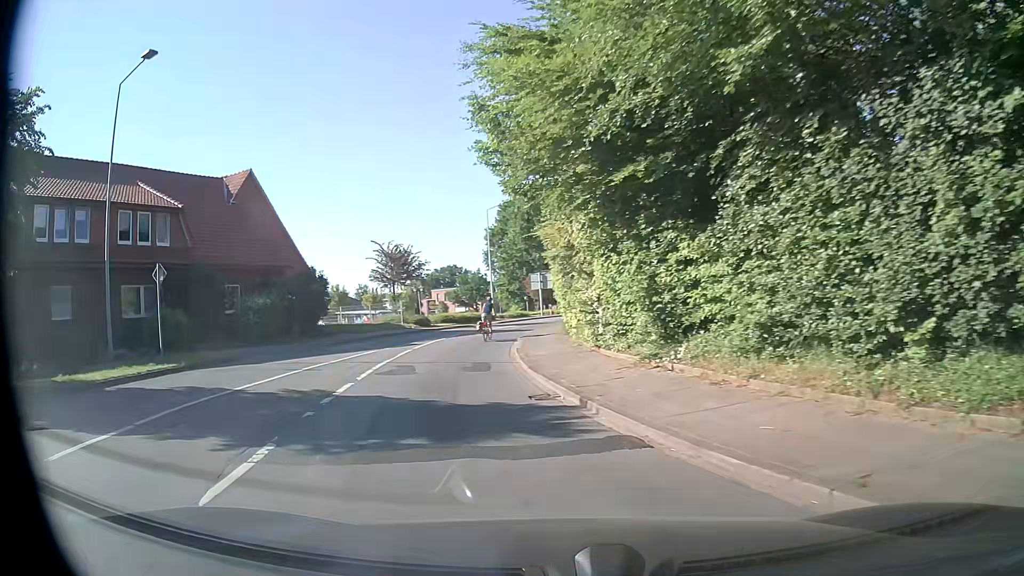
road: secondary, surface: asphalt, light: Day
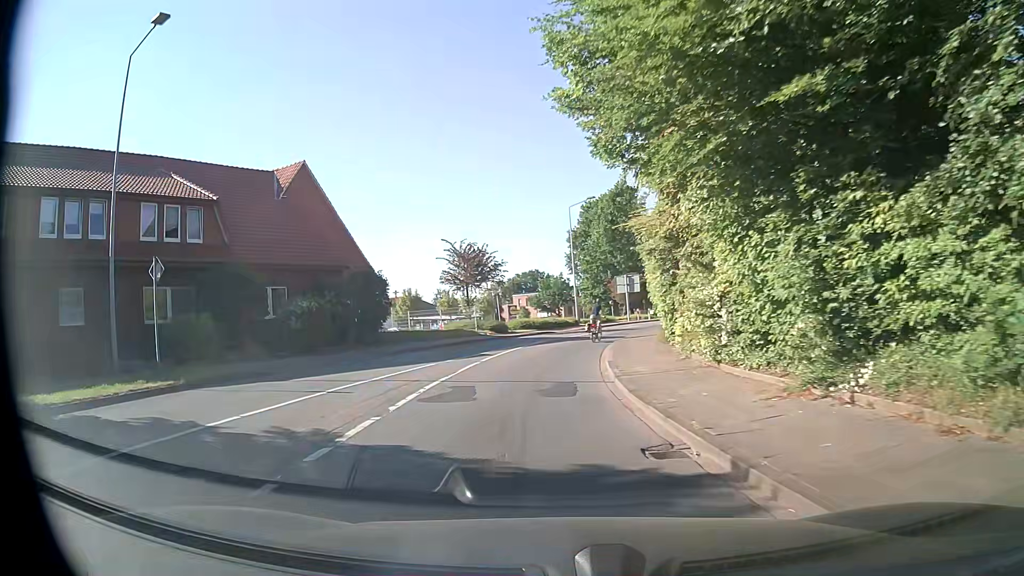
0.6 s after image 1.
(-0.2, +4.1) m; -7°
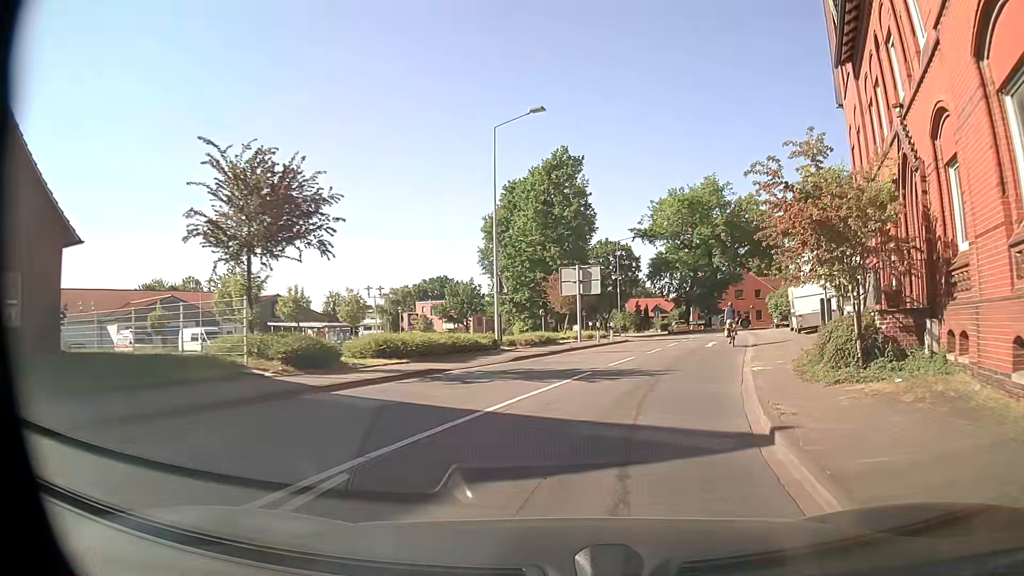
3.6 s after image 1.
(-0.4, +24.6) m; +6°
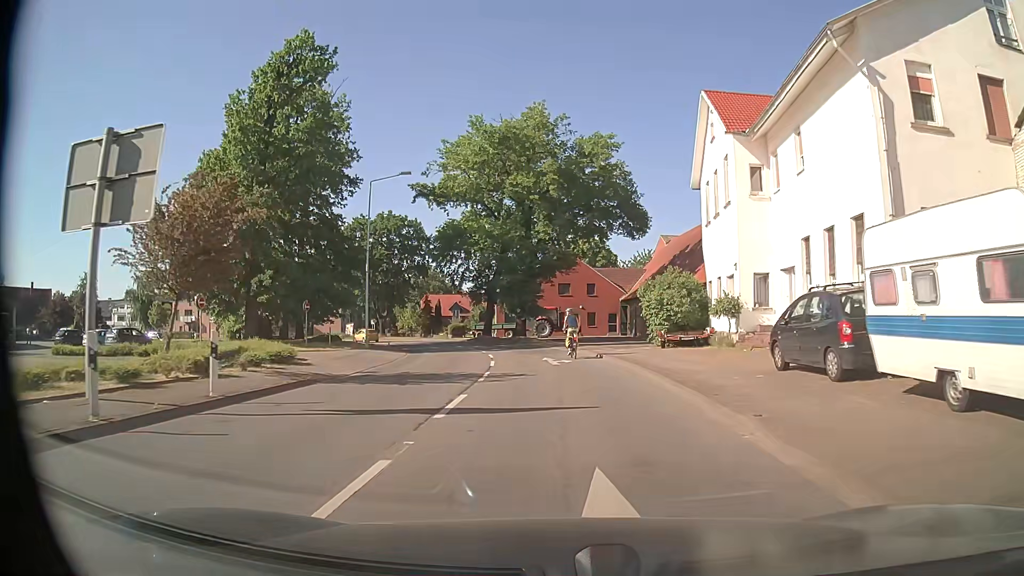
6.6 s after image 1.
(+5.3, +27.1) m; +18°
(0, +10) (0, +20) (-1, +30) (-3, +40) (-6, +49) (-10, +59) (-14, +68) (-20, +76) (-26, +83) (-33, +90) m
